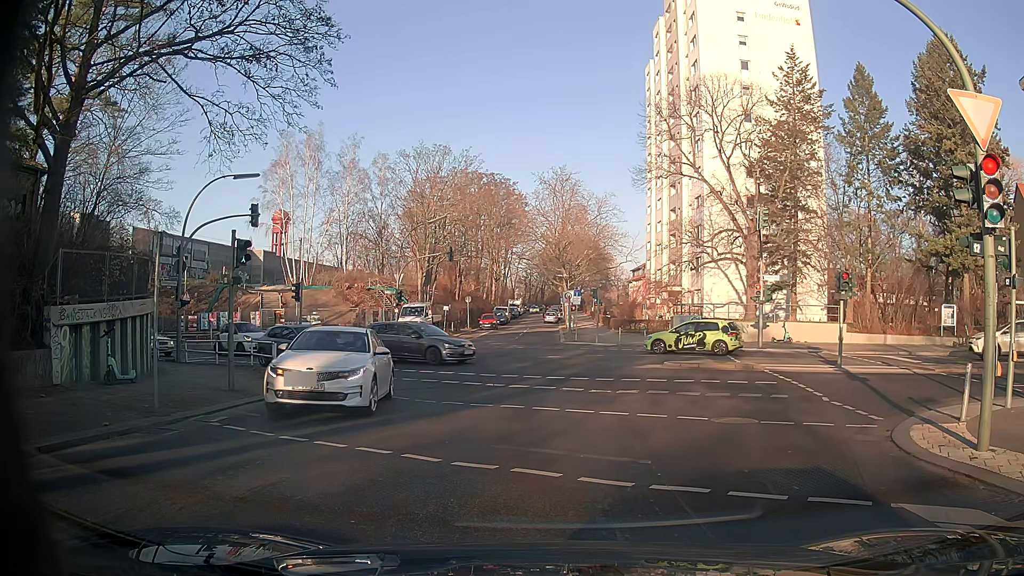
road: tertiary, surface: asphalt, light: Day
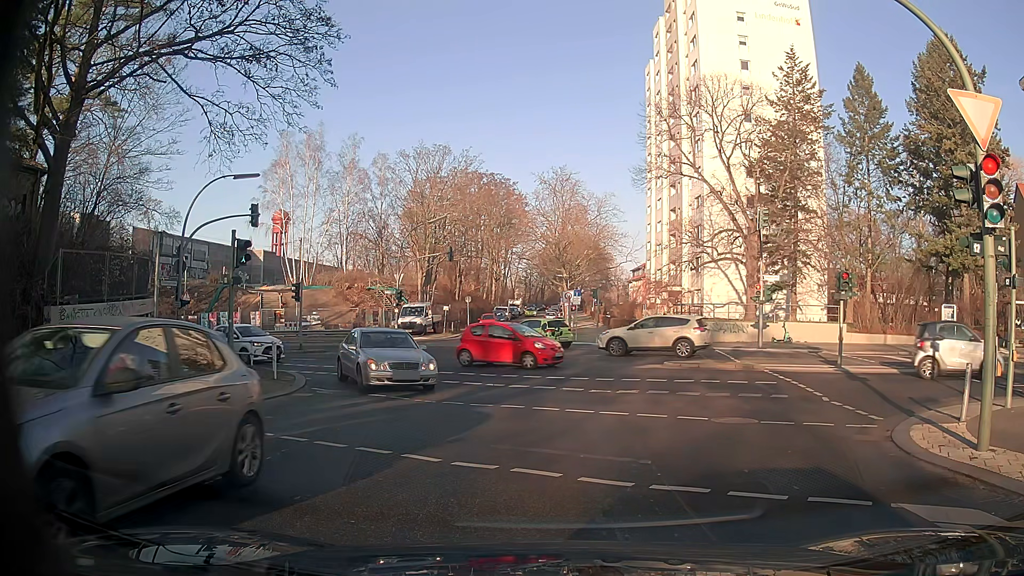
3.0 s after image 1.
(0.0, 0.0) m; 0°
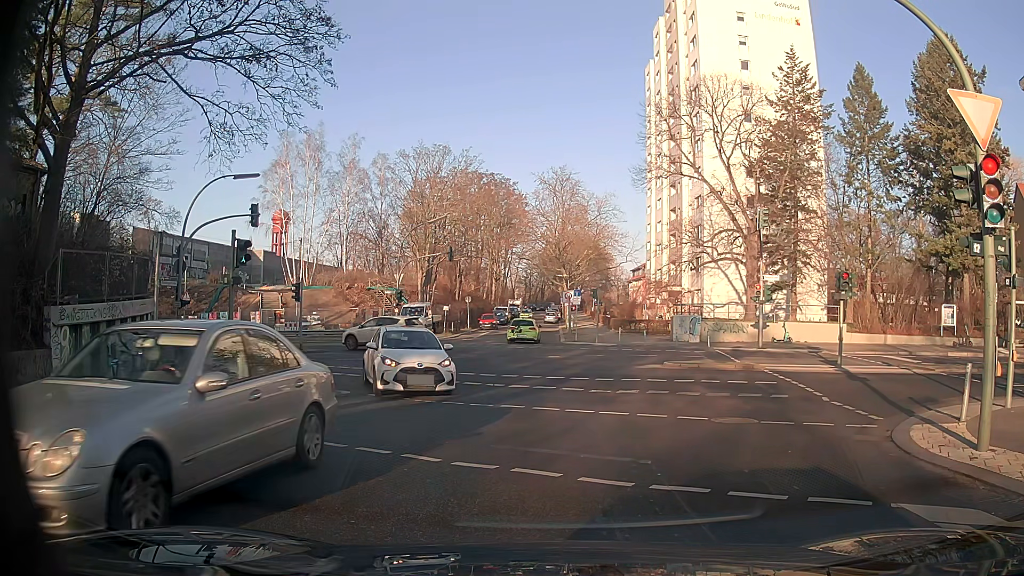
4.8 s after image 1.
(0.0, 0.0) m; 0°
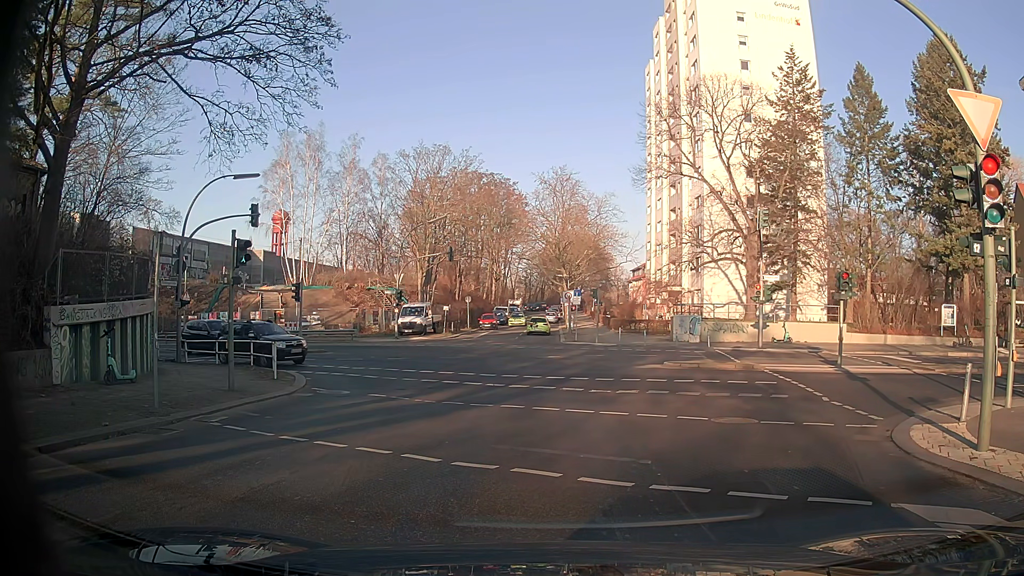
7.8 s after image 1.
(0.0, 0.0) m; 0°
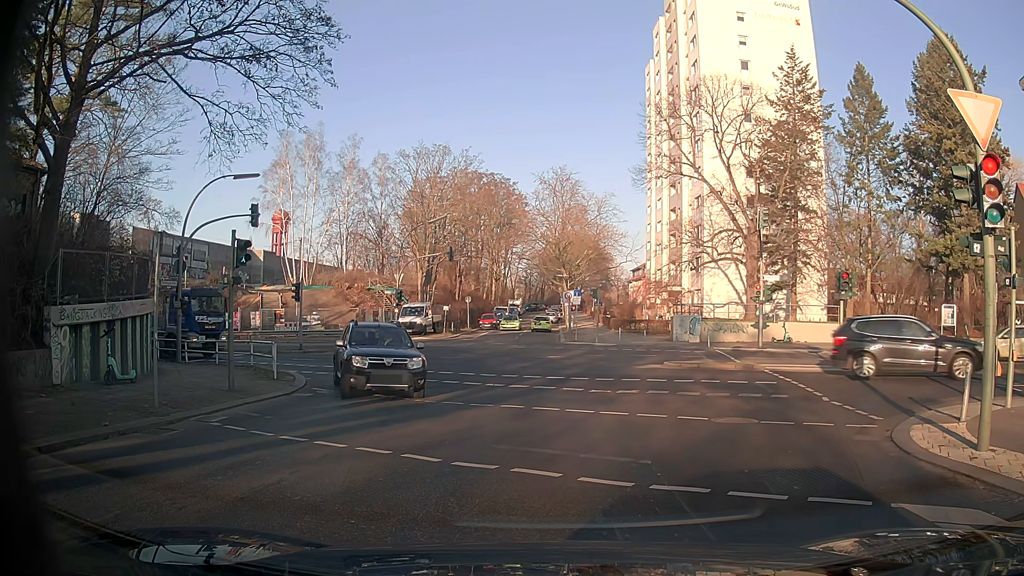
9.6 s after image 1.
(0.0, 0.0) m; 0°
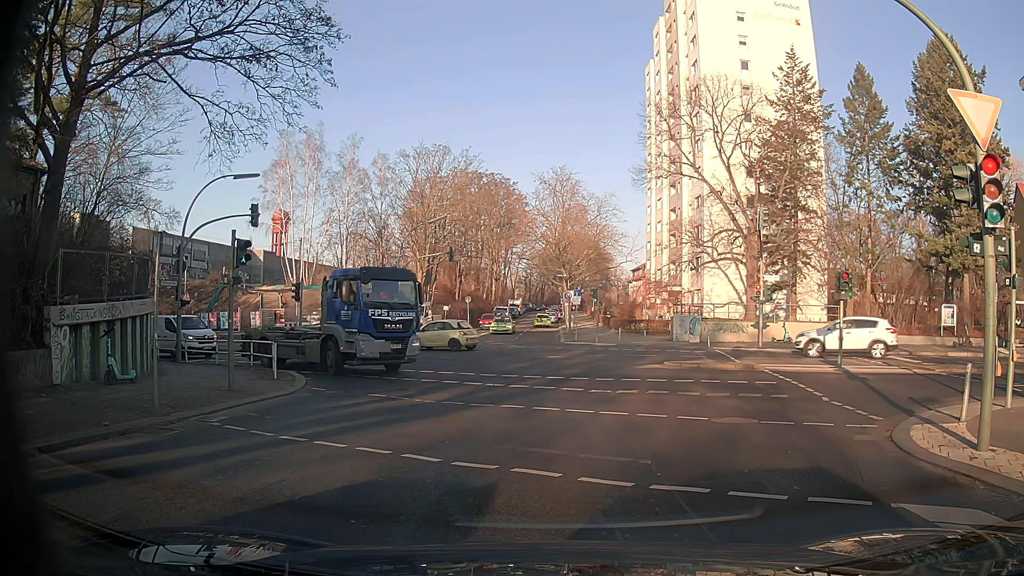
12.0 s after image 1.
(0.0, 0.0) m; 0°
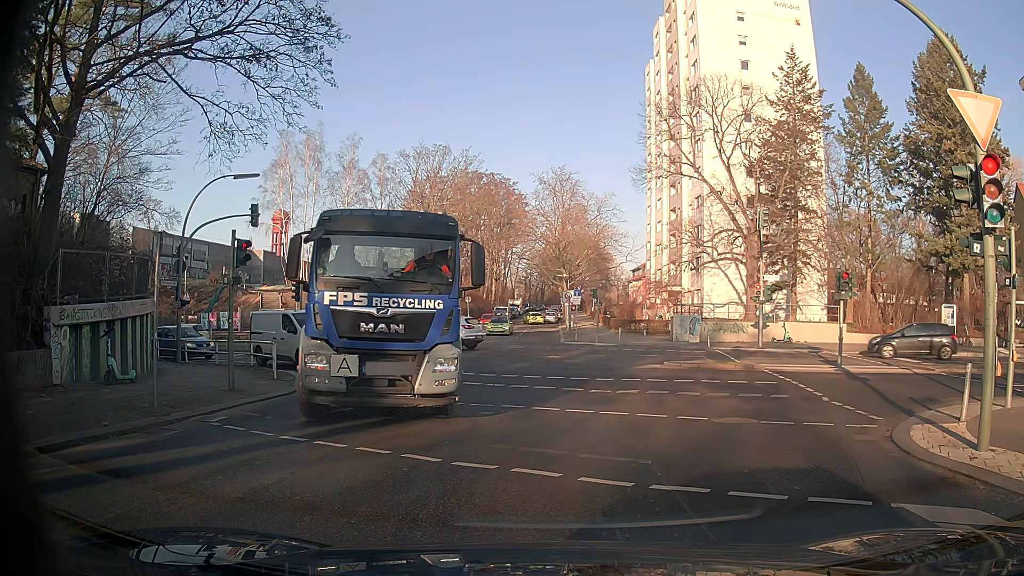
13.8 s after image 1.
(0.0, 0.0) m; 0°
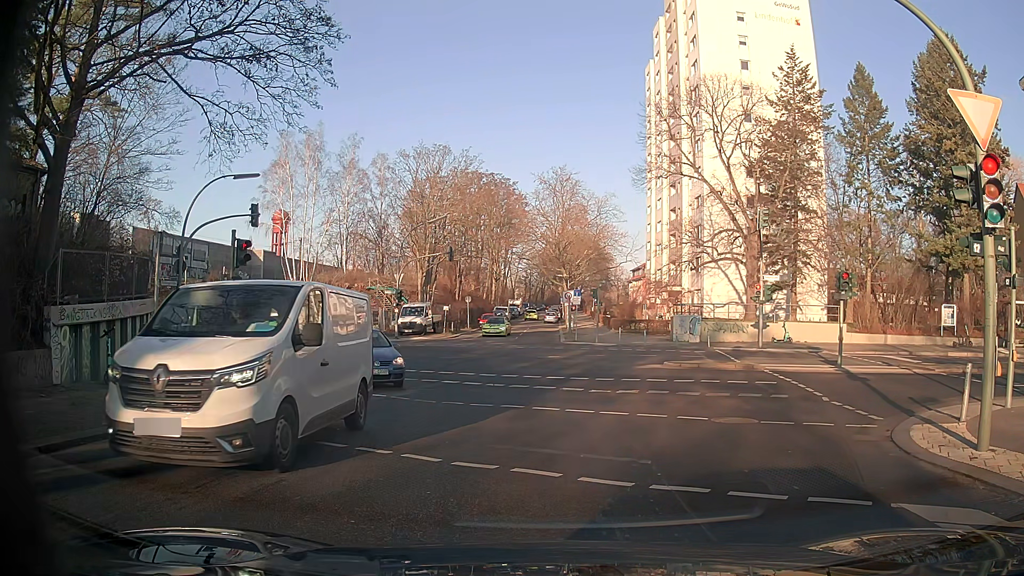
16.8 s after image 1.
(0.0, 0.0) m; 0°
(0, +10) (-1, +20) (-3, +30) (-10, +37) (-19, +40) (-29, +42) (-39, +44) (-49, +45) (-59, +46) (-69, +46) m
